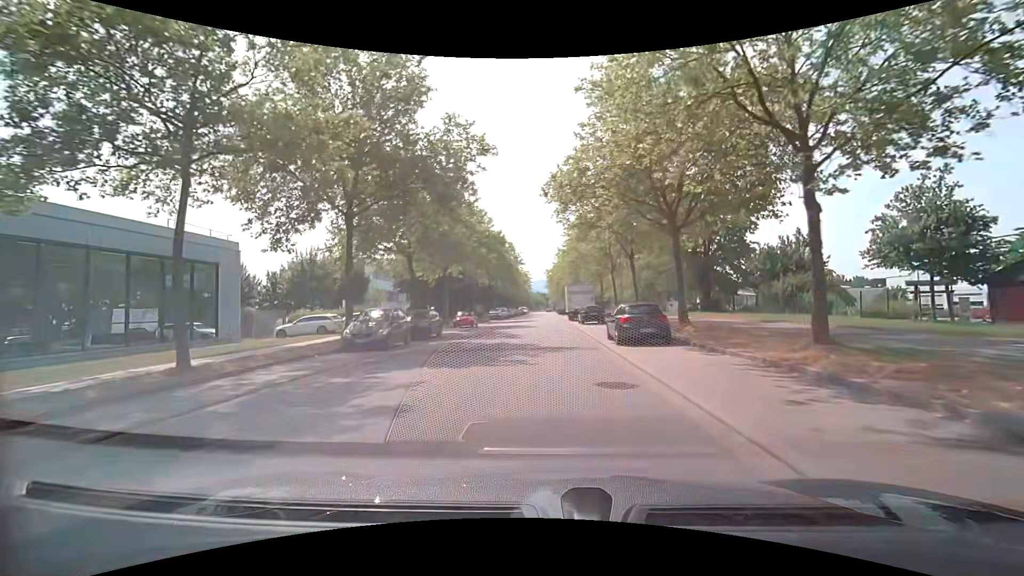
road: tertiary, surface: asphalt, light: Day
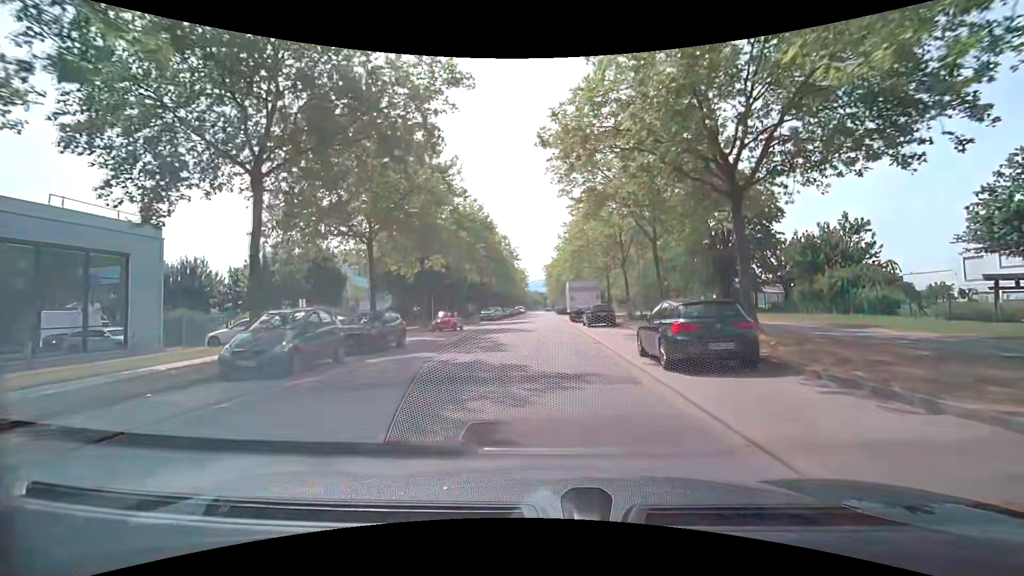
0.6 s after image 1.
(0.0, +7.0) m; 0°
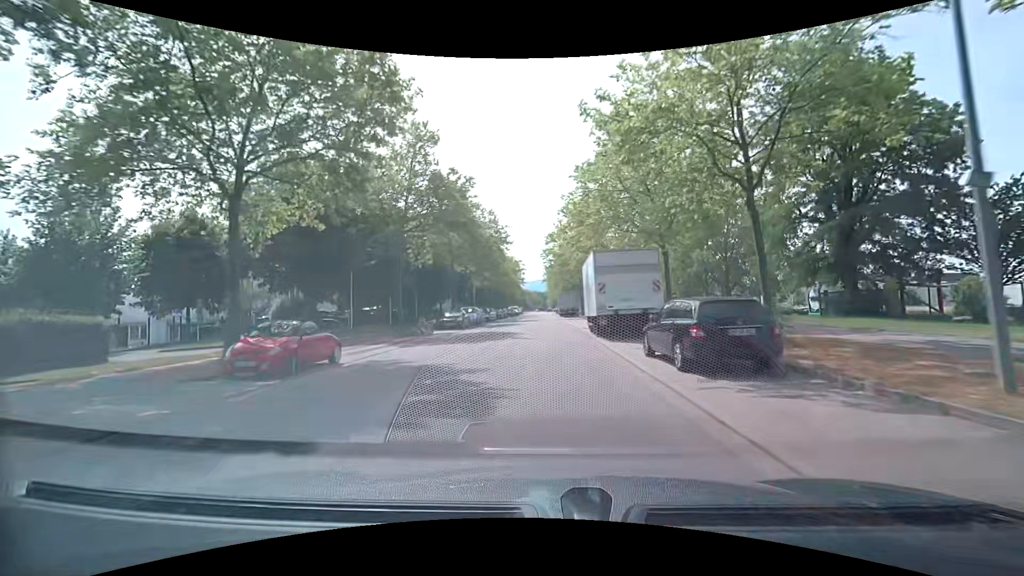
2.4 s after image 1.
(0.0, +21.4) m; 0°
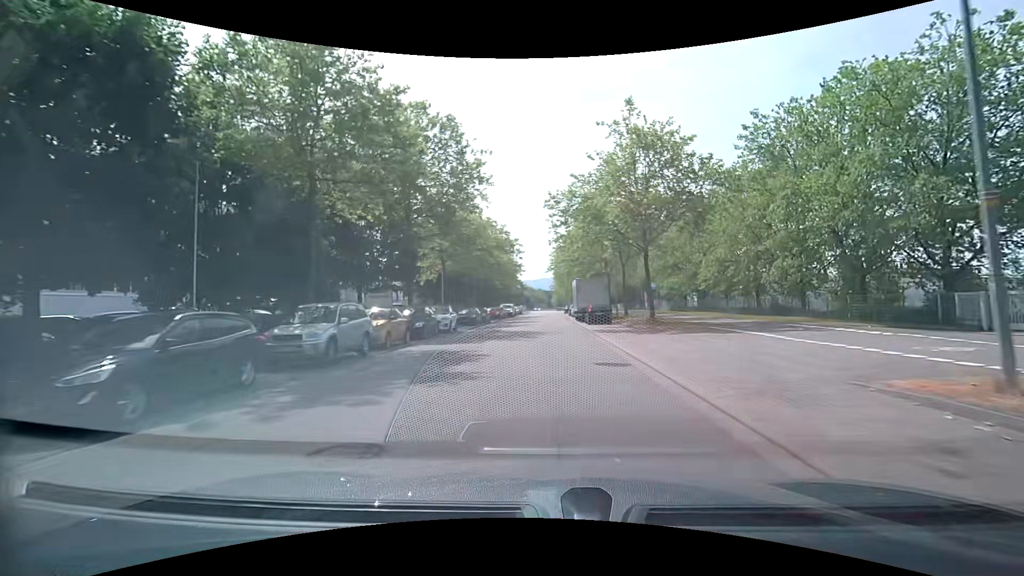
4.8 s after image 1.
(+0.1, +29.2) m; 0°
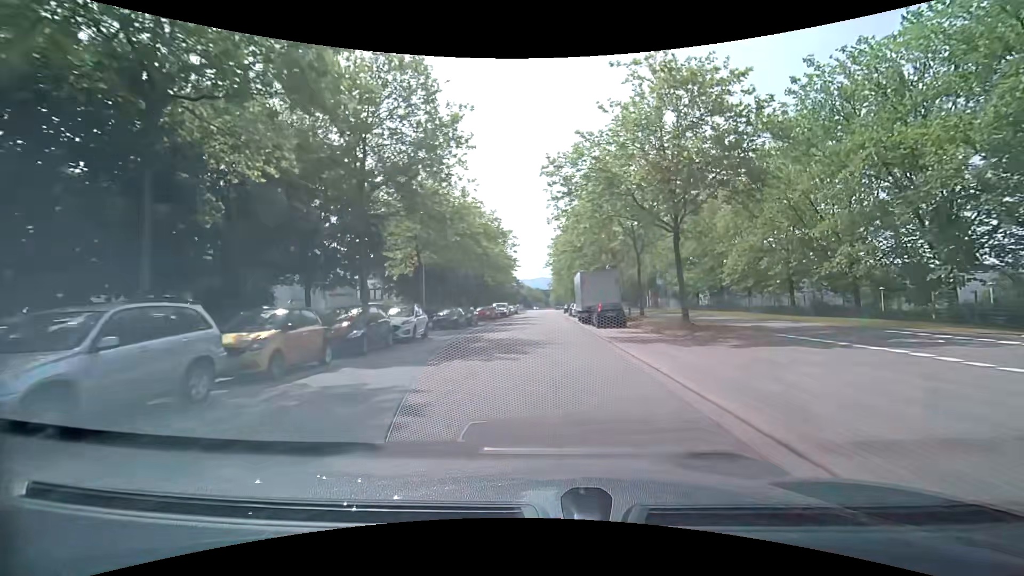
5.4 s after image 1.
(0.0, +7.3) m; 0°
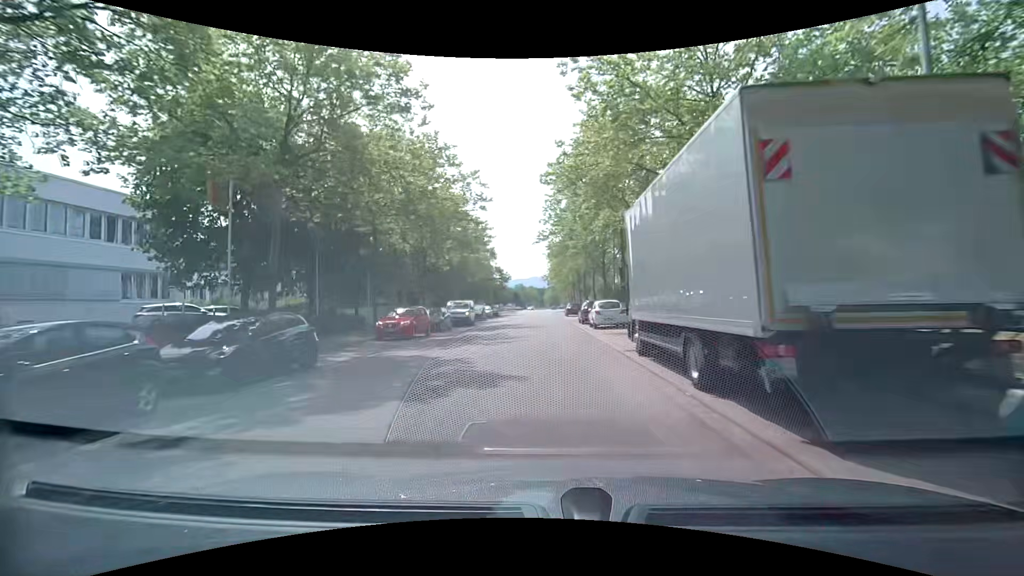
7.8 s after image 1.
(+0.4, +27.6) m; +1°
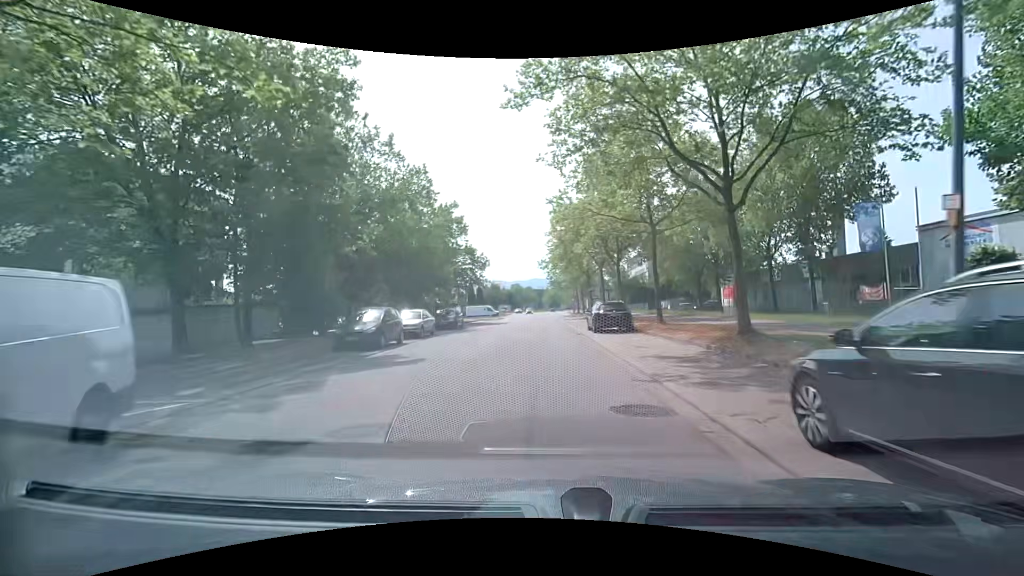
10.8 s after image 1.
(-0.1, +30.5) m; 0°
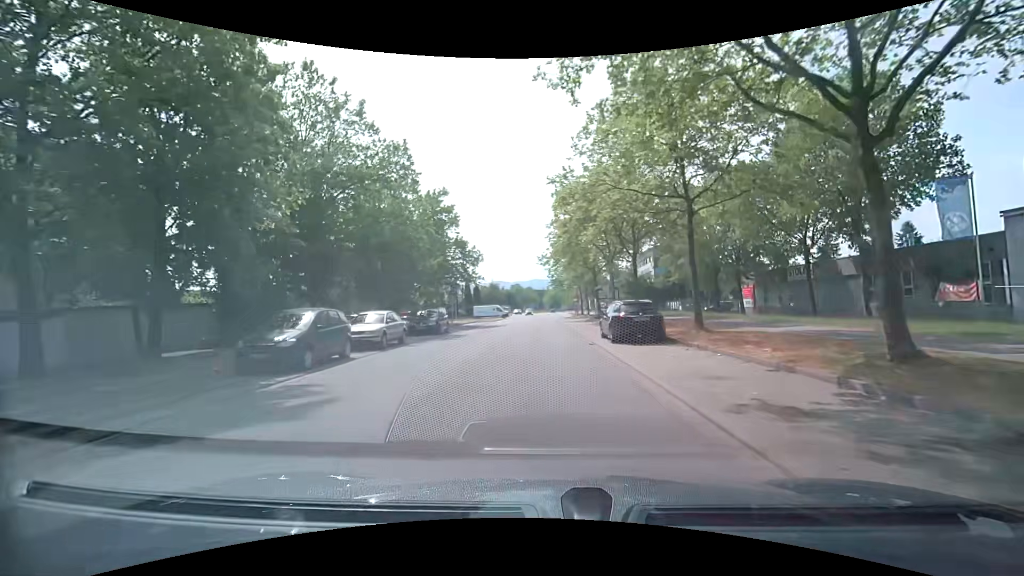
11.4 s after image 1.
(0.0, +6.0) m; -1°
(0, +10) (0, +20) (0, +30) (0, +40) (0, +50) (+1, +60) (+2, +70) (+2, +80) (+3, +90) (+3, +100) m
